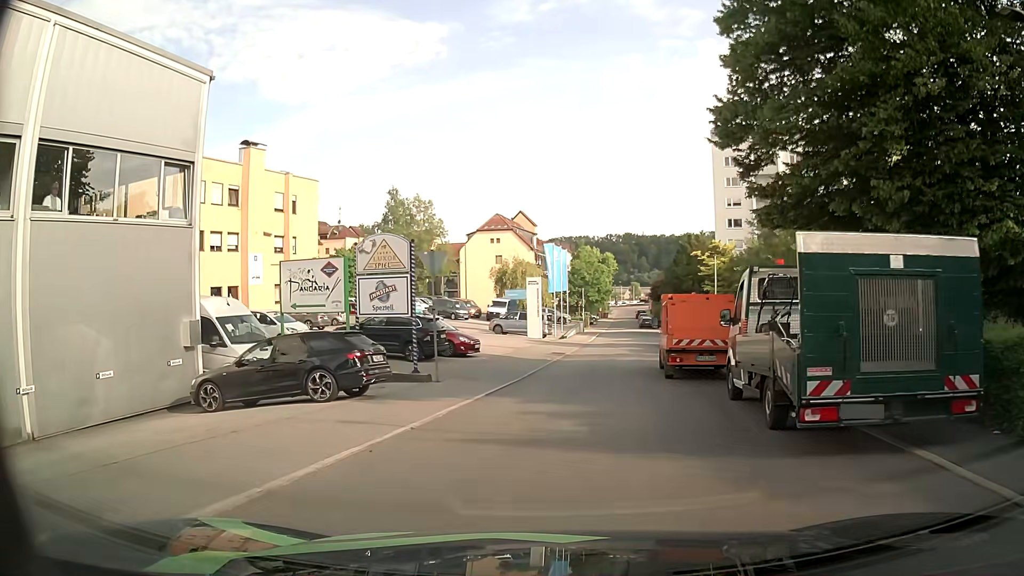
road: residential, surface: asphalt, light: Day
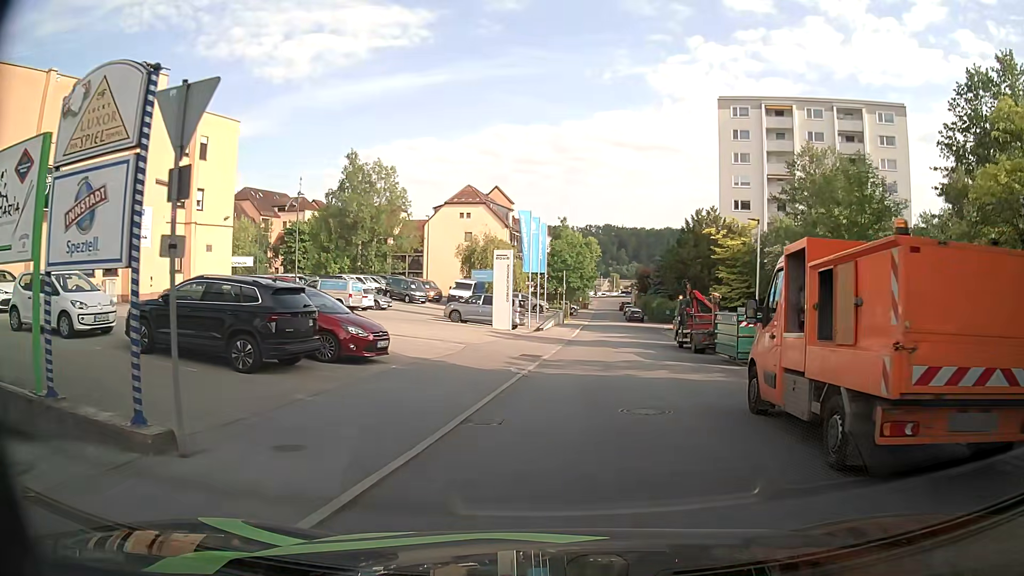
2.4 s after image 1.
(0.0, +11.9) m; +2°
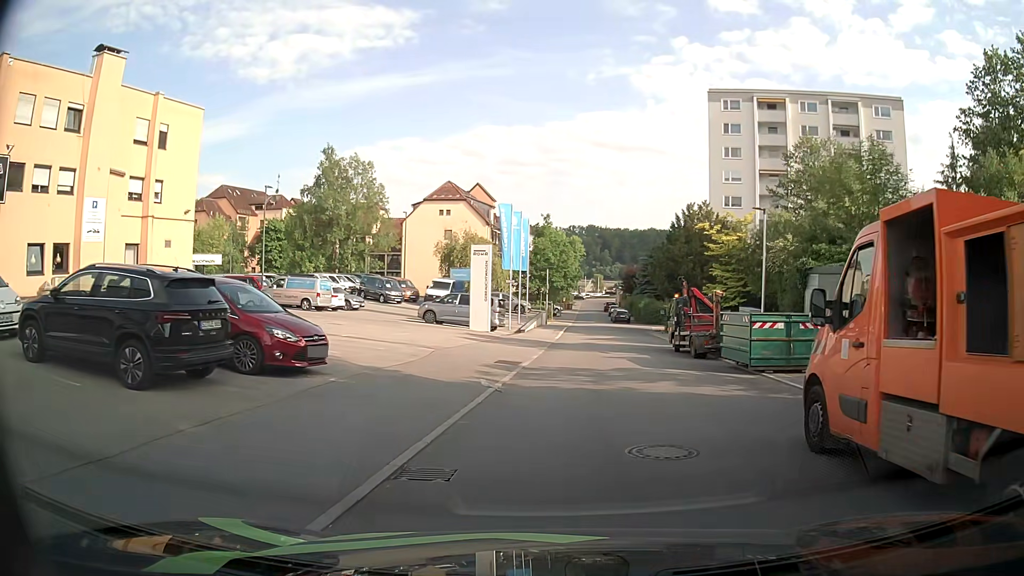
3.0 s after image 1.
(0.0, +3.0) m; 0°
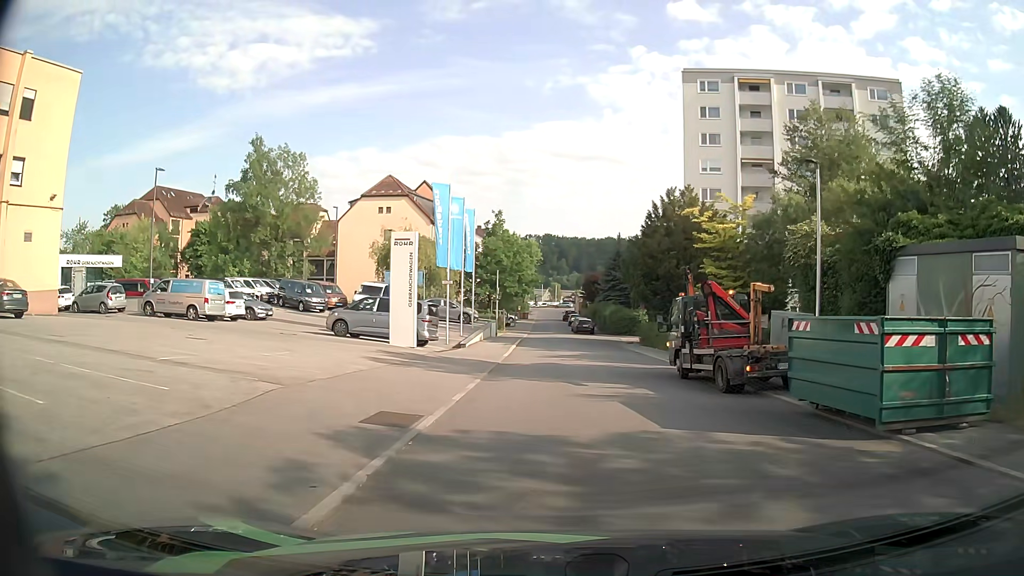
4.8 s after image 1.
(+0.7, +9.1) m; +4°
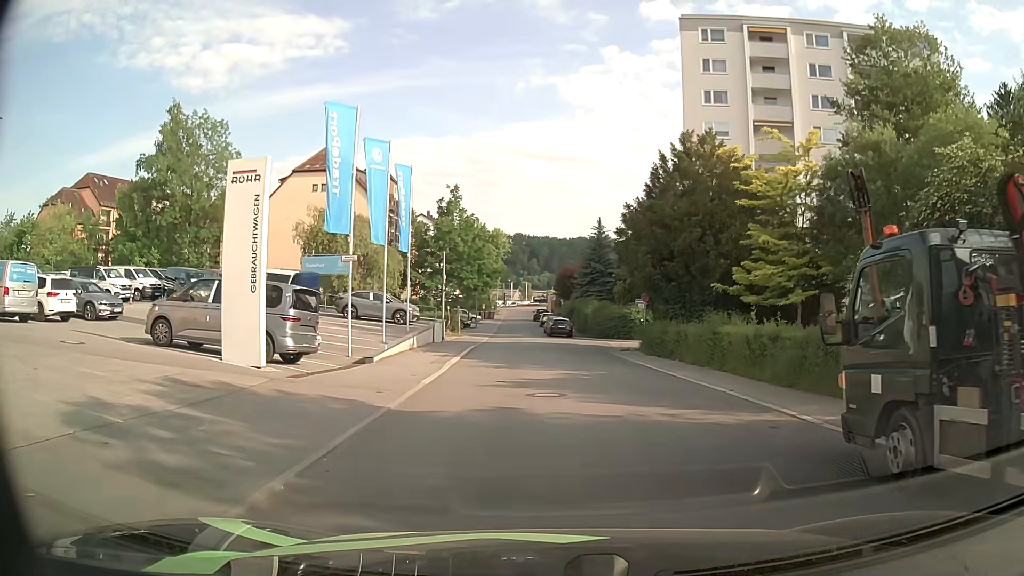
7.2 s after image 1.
(+0.5, +12.6) m; +3°
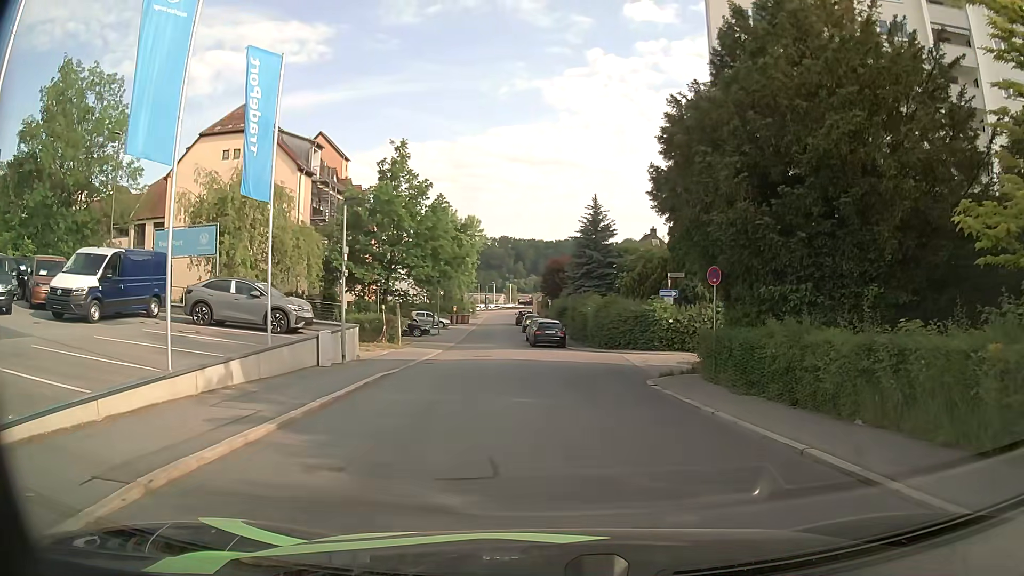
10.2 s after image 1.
(+0.2, +15.1) m; +1°
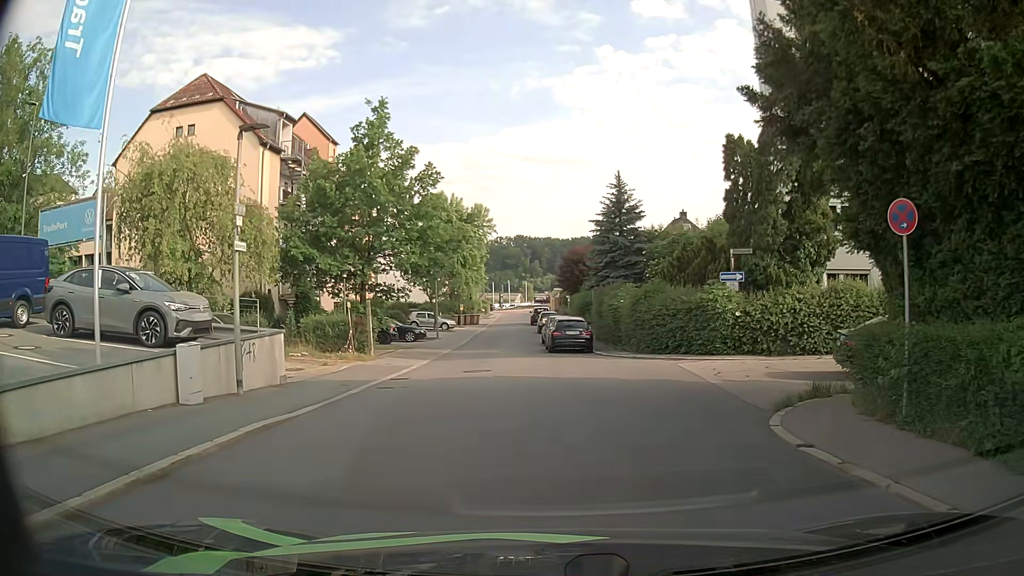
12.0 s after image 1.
(-0.1, +8.1) m; -2°
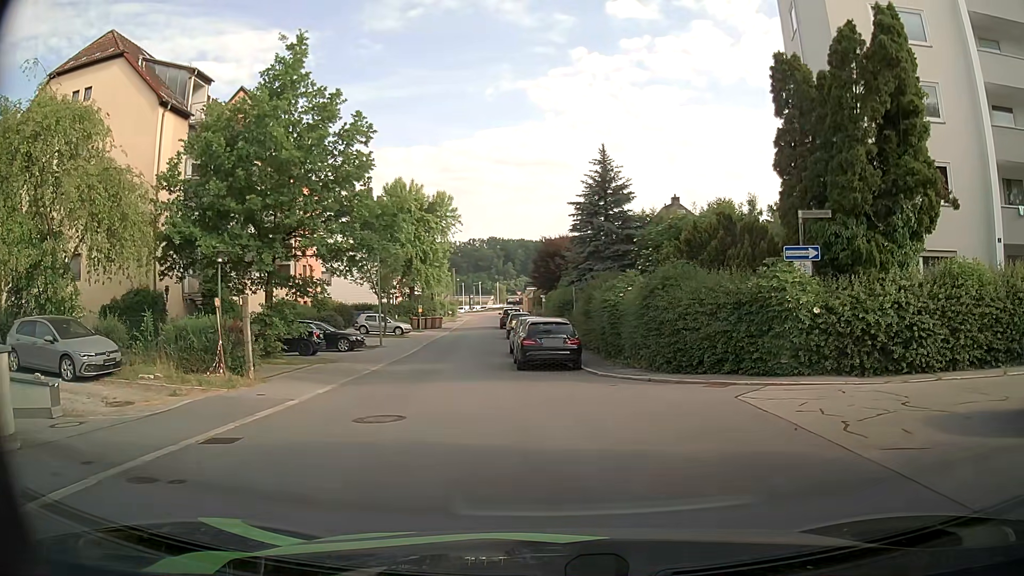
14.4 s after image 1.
(+0.1, +8.3) m; +1°
